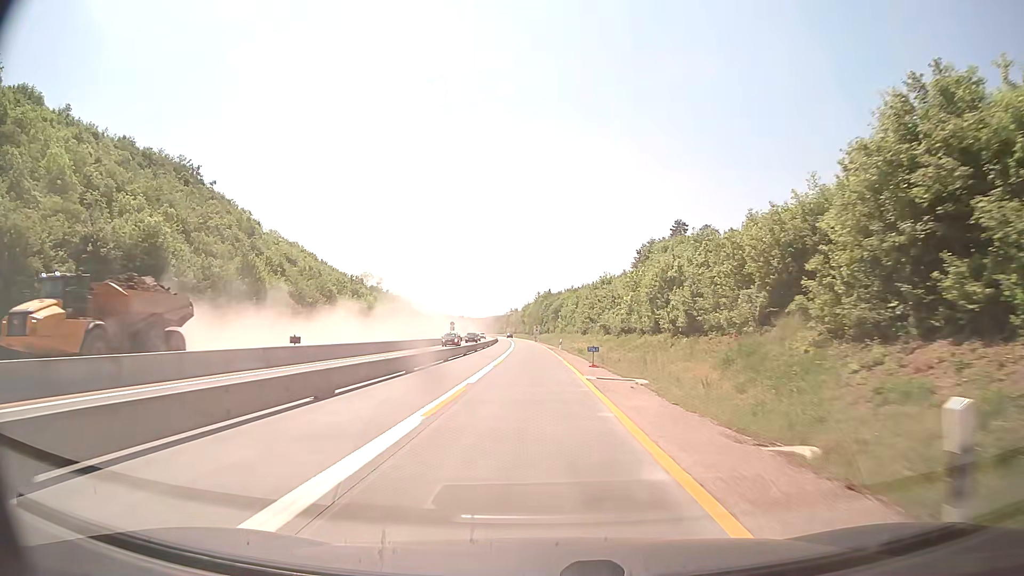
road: motorway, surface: concrete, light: Day
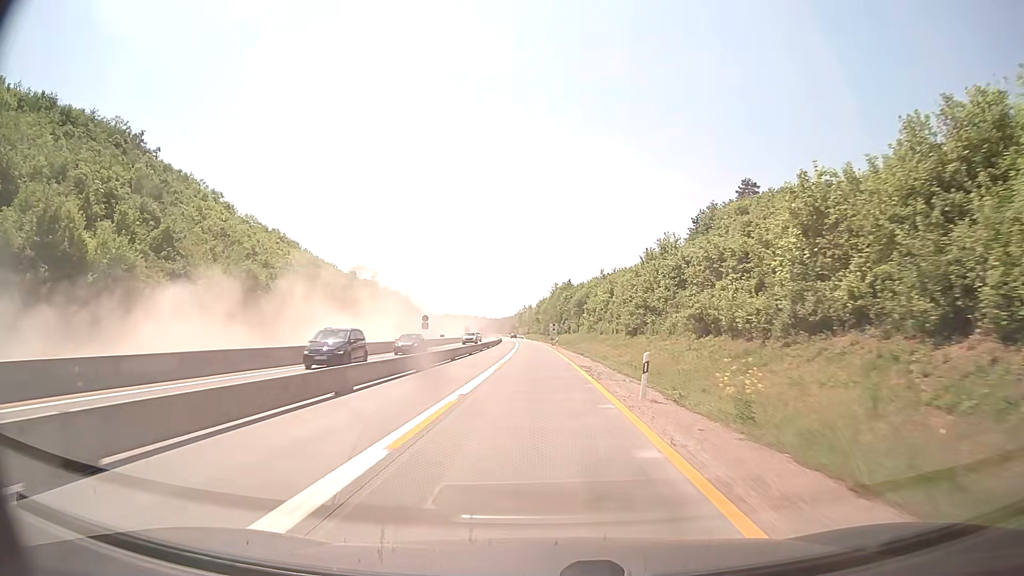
(-0.4, +39.1) m; -1°
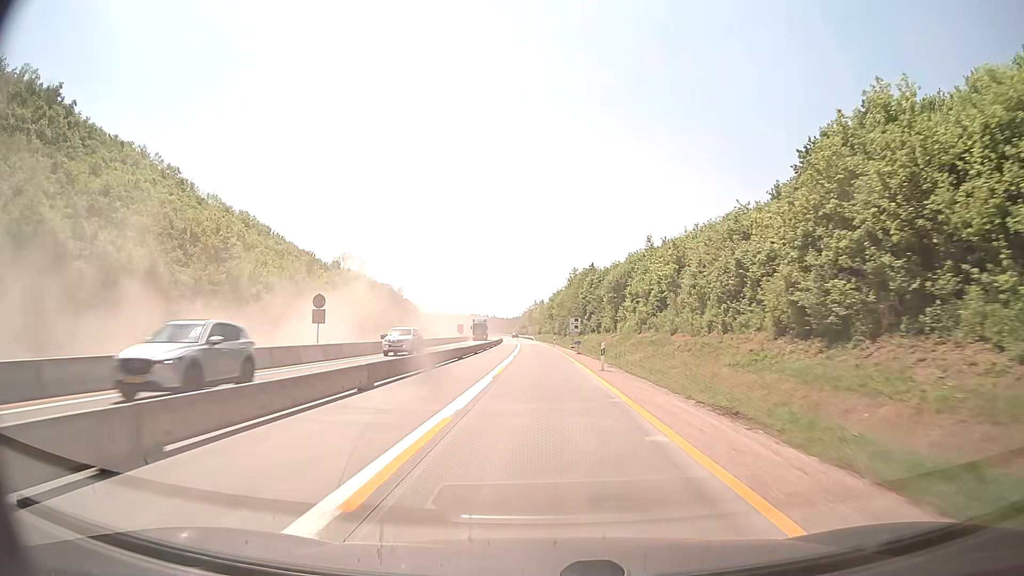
(-0.5, +39.1) m; -1°
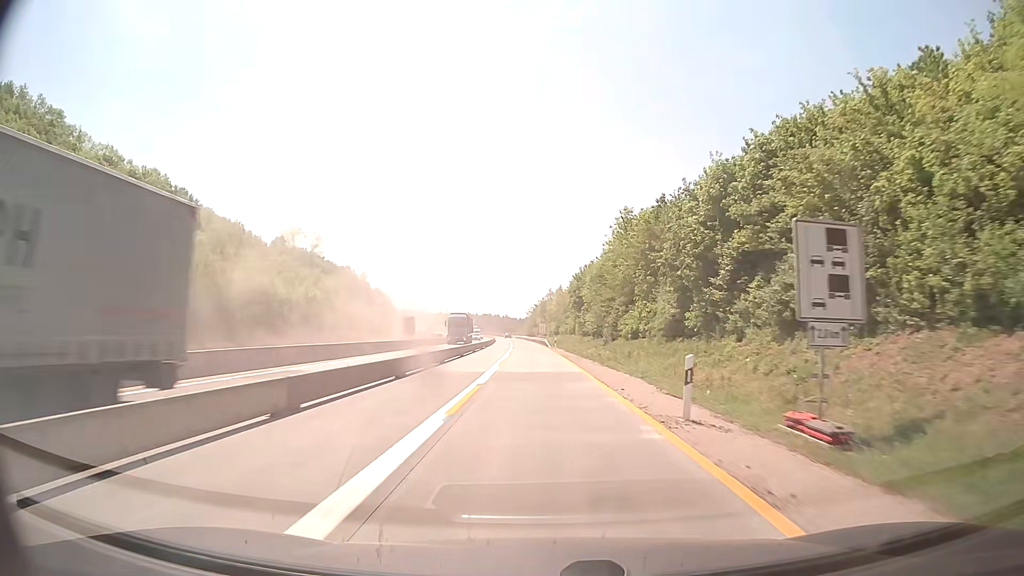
(-0.8, +65.2) m; -1°
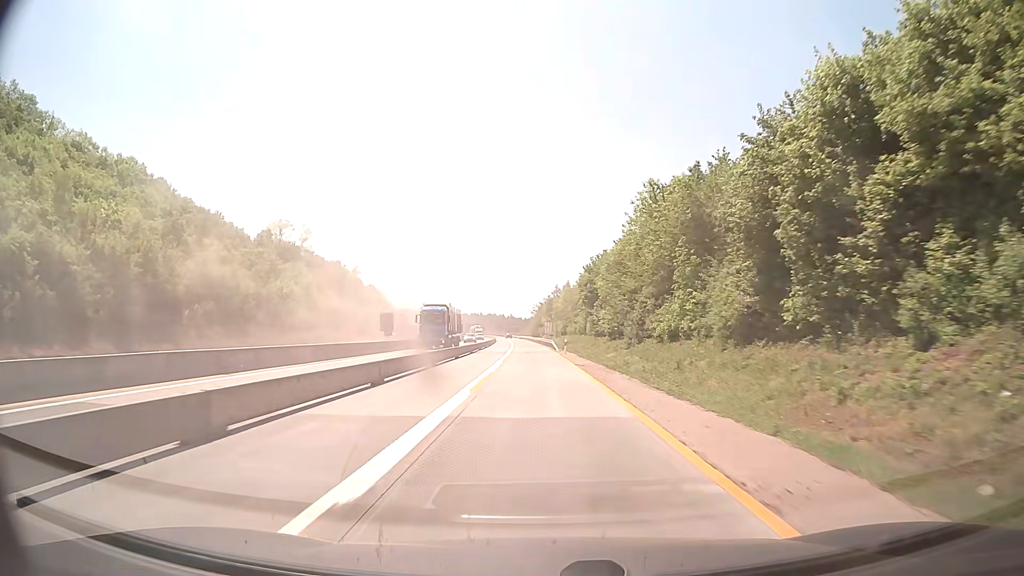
(-0.1, +13.0) m; 0°
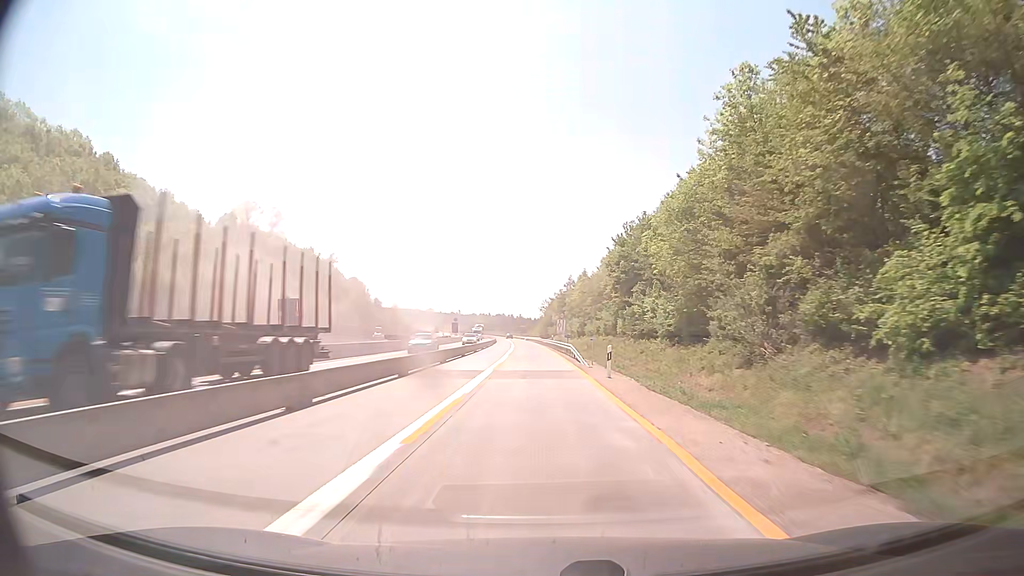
(-0.2, +26.1) m; -1°
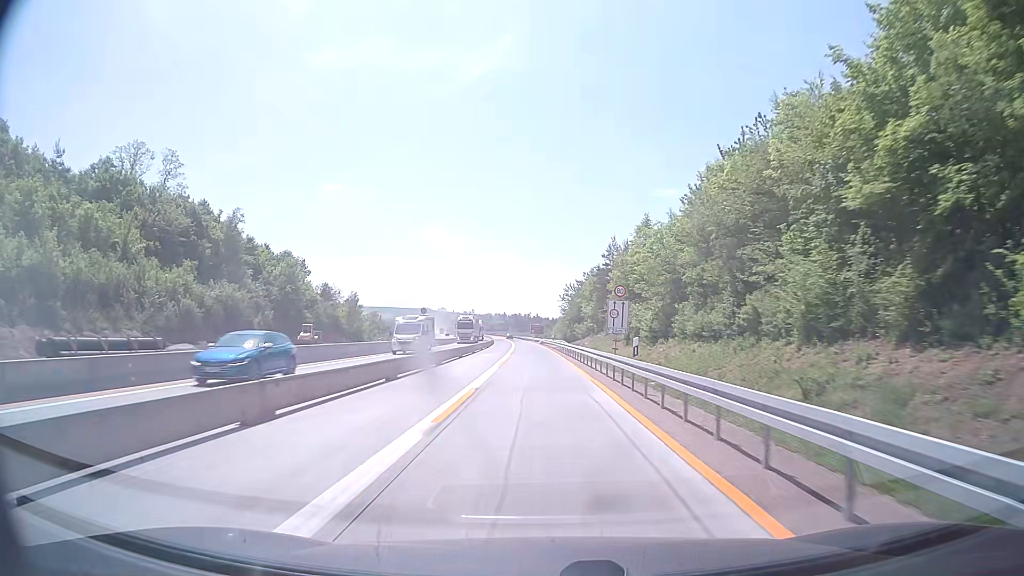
(-1.0, +52.2) m; -2°
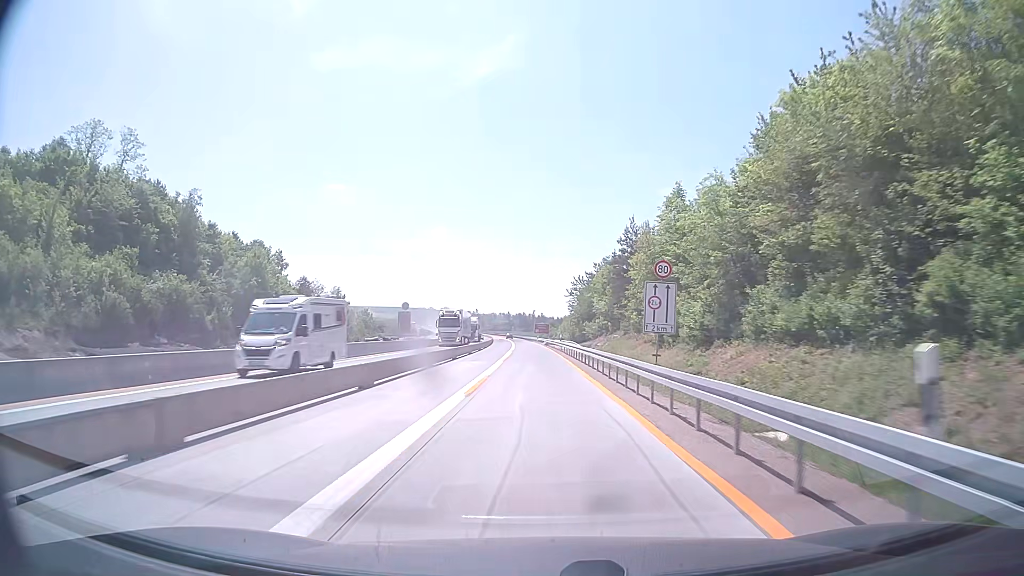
(0.0, +13.1) m; 0°
(0, +10) (0, +20) (0, +30) (0, +40) (-1, +50) (-1, +60) (-1, +70) (-2, +80) (-2, +90) (-3, +100) m
